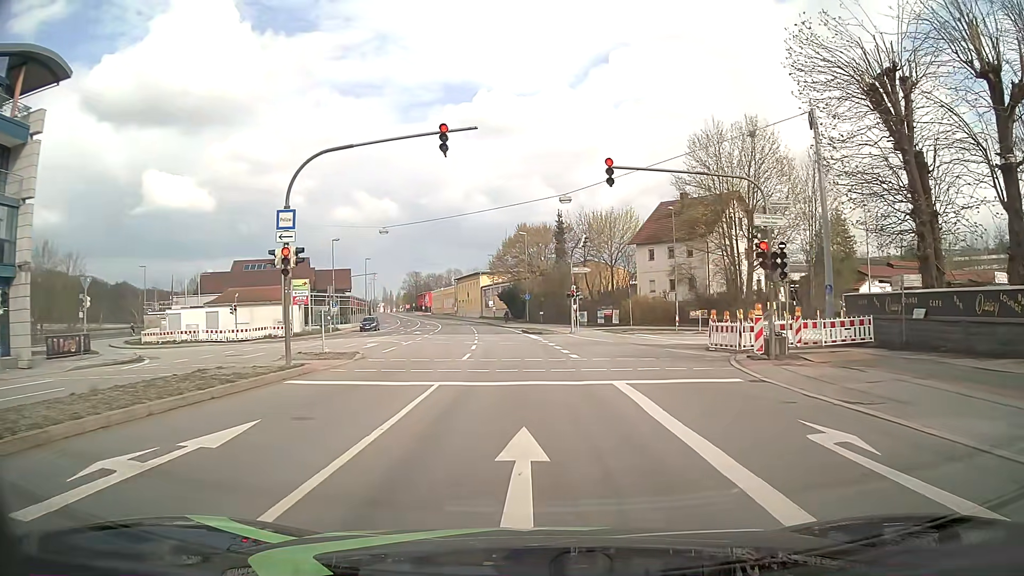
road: primary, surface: asphalt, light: Day
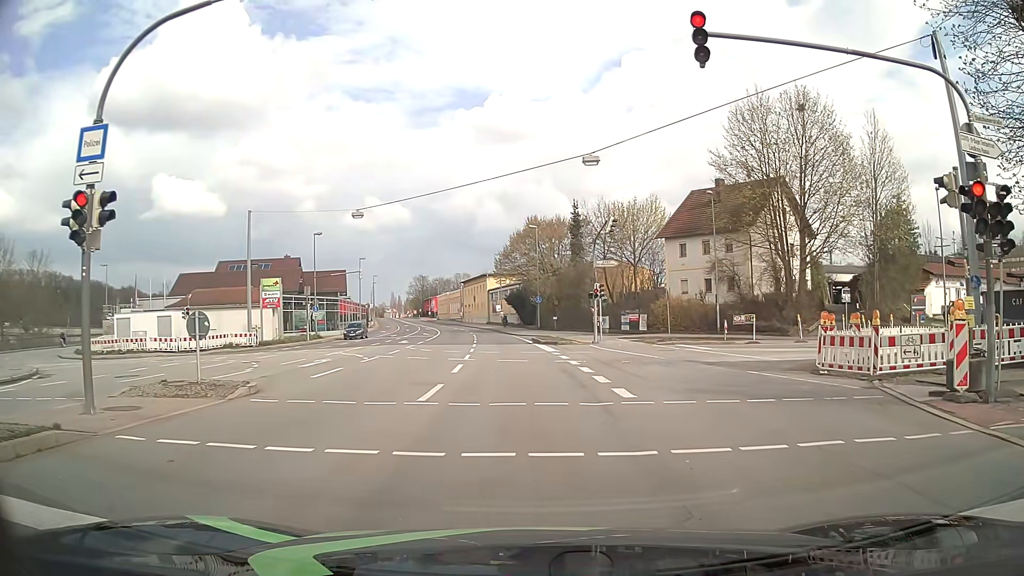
(-0.1, +9.4) m; -1°
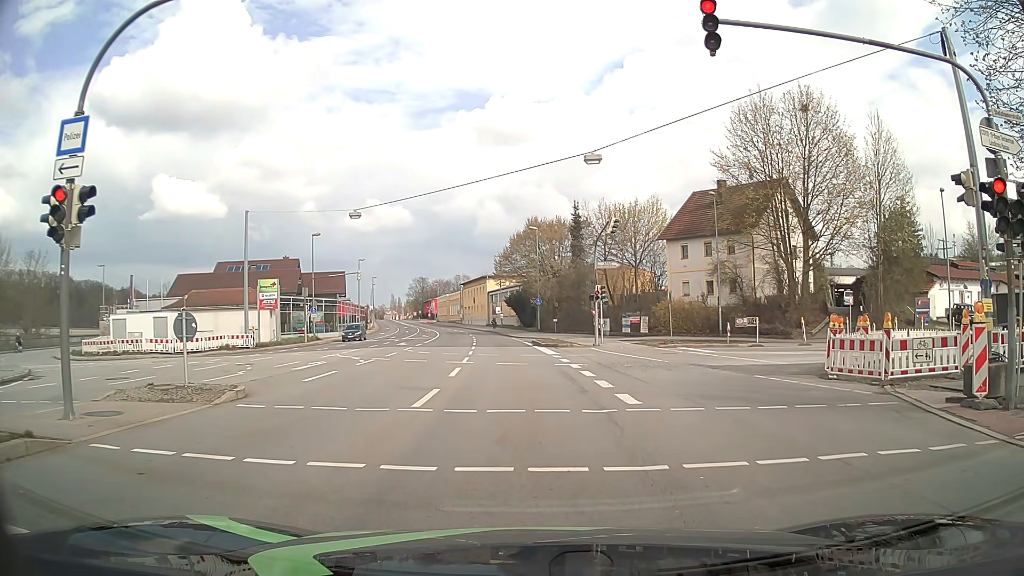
(0.0, +0.6) m; 0°
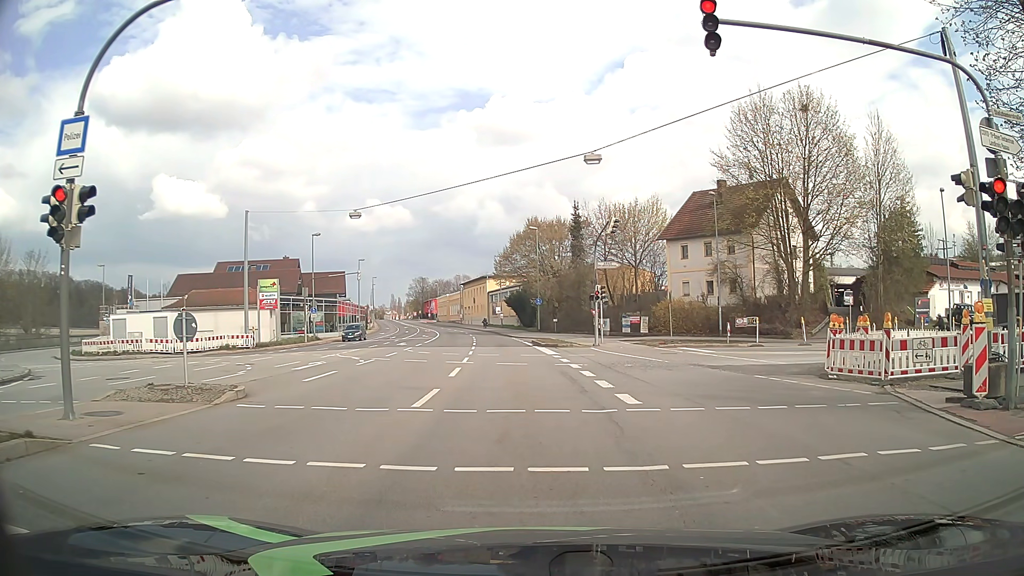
(0.0, 0.0) m; 0°
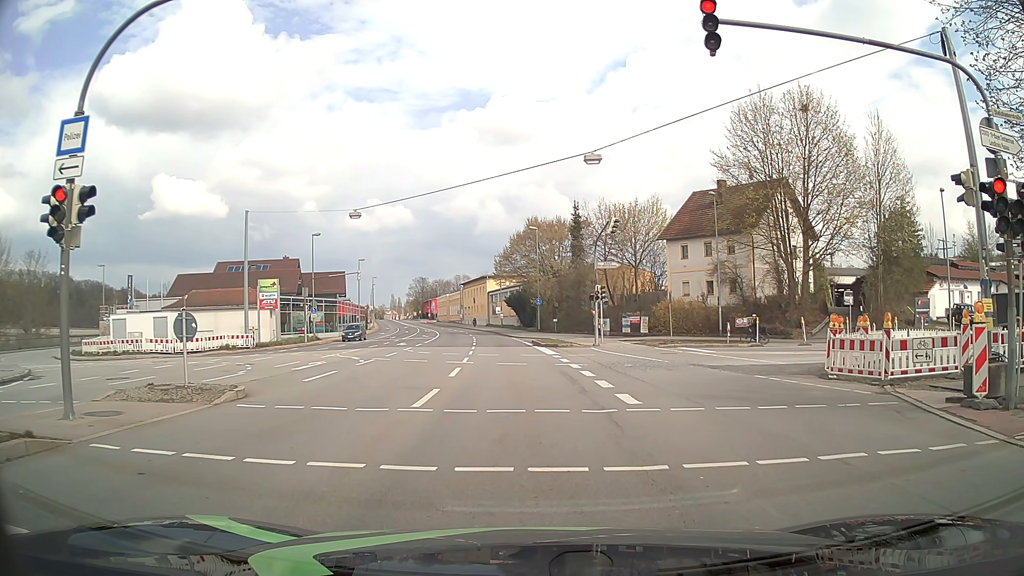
(0.0, 0.0) m; 0°
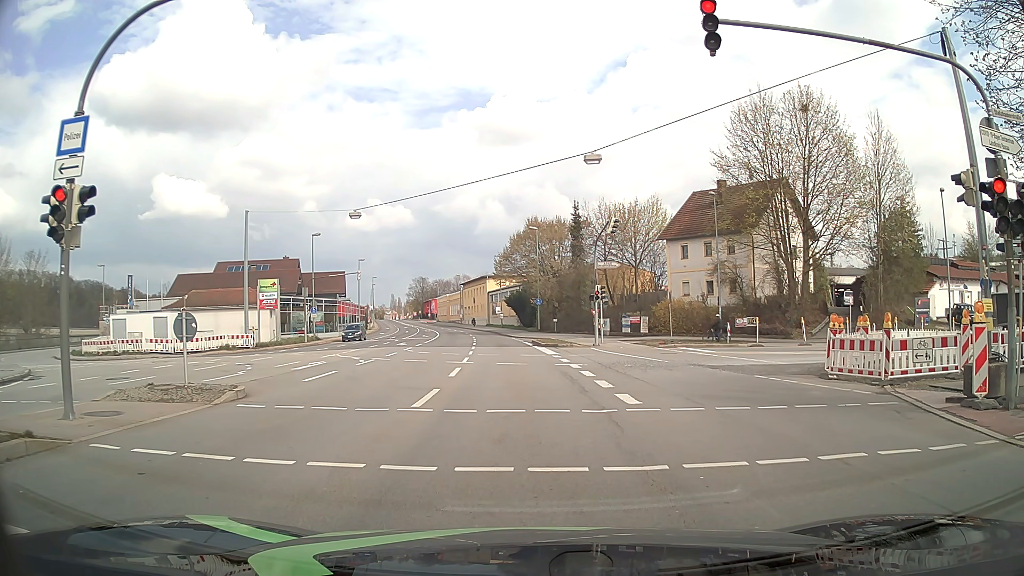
(0.0, 0.0) m; 0°
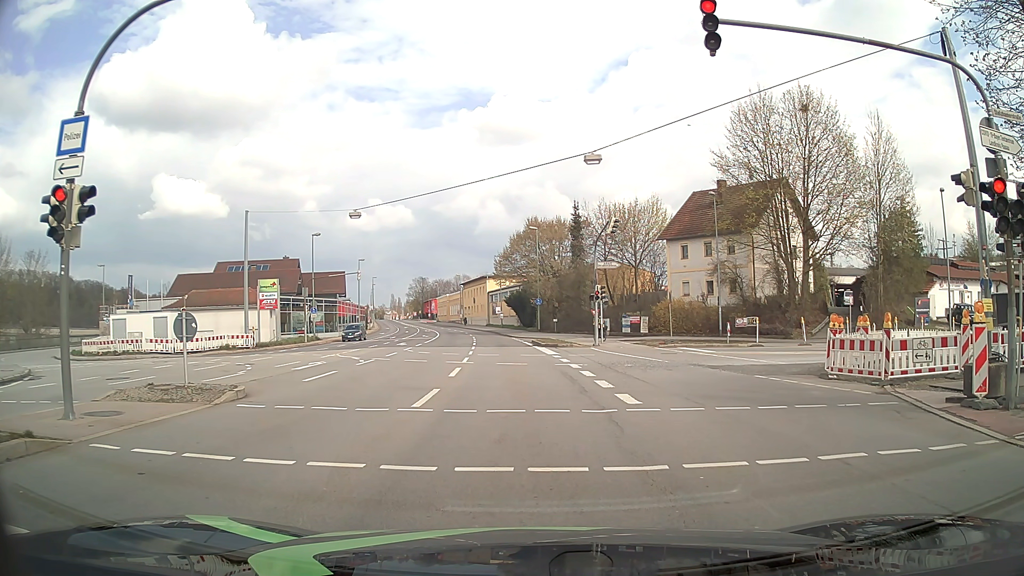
(0.0, 0.0) m; 0°
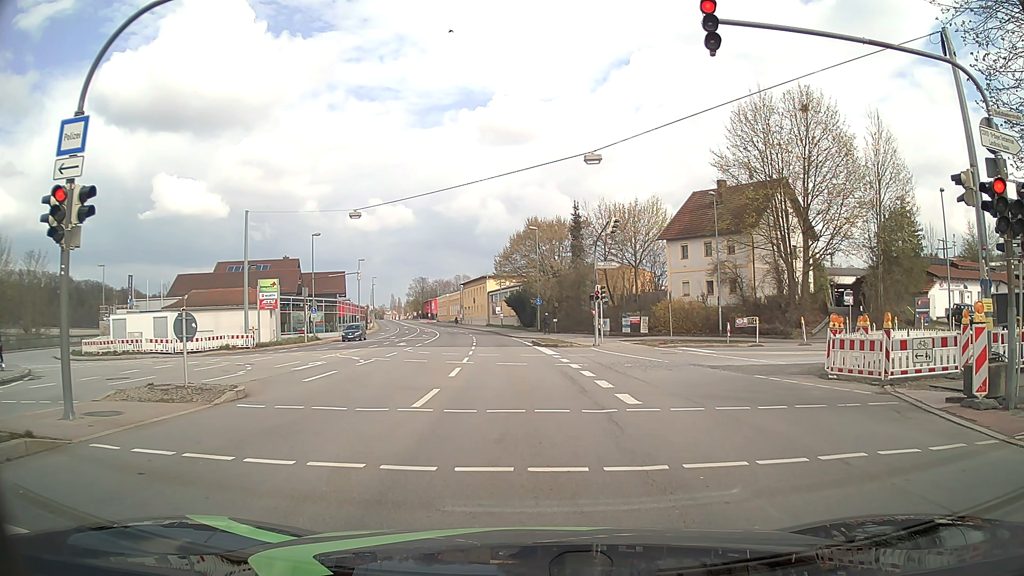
(0.0, 0.0) m; 0°
(0, +10) (-1, +20) (-1, +30) (-2, +40) (-3, +50) (-5, +60) (-6, +70) (-8, +80) (-10, +89) (-12, +99) m
